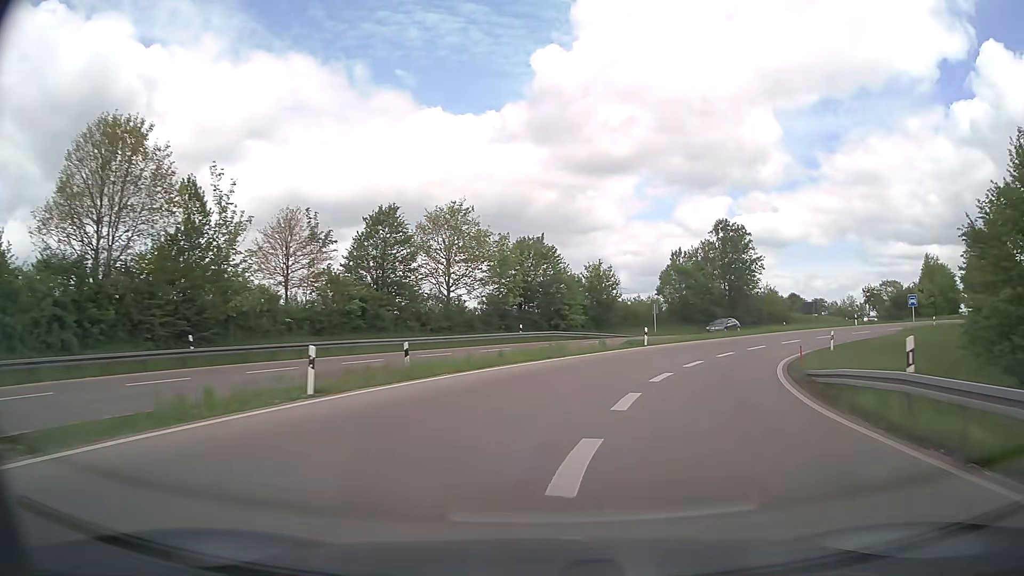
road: trunk_link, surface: asphalt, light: Day
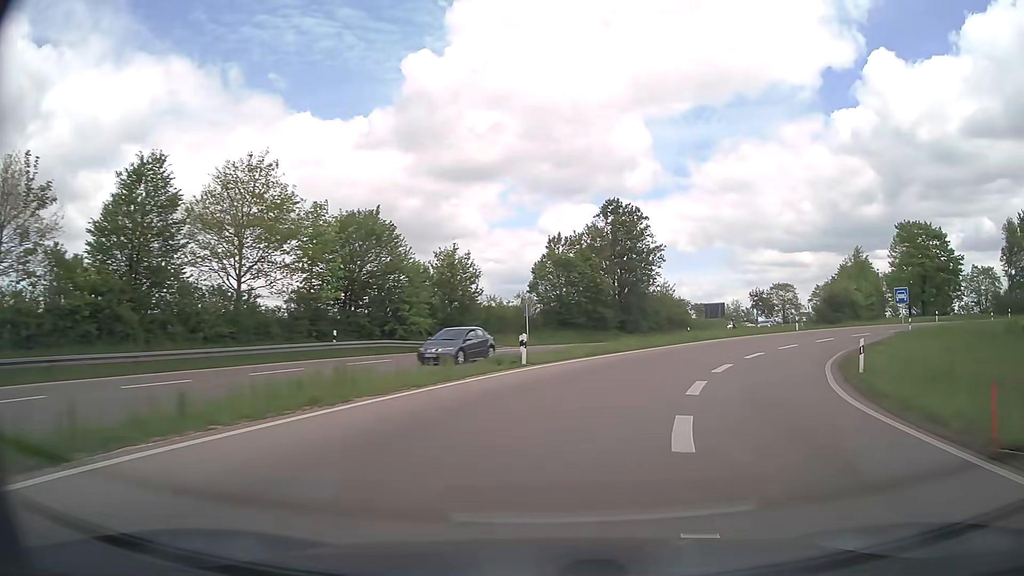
(+1.6, +15.9) m; +12°
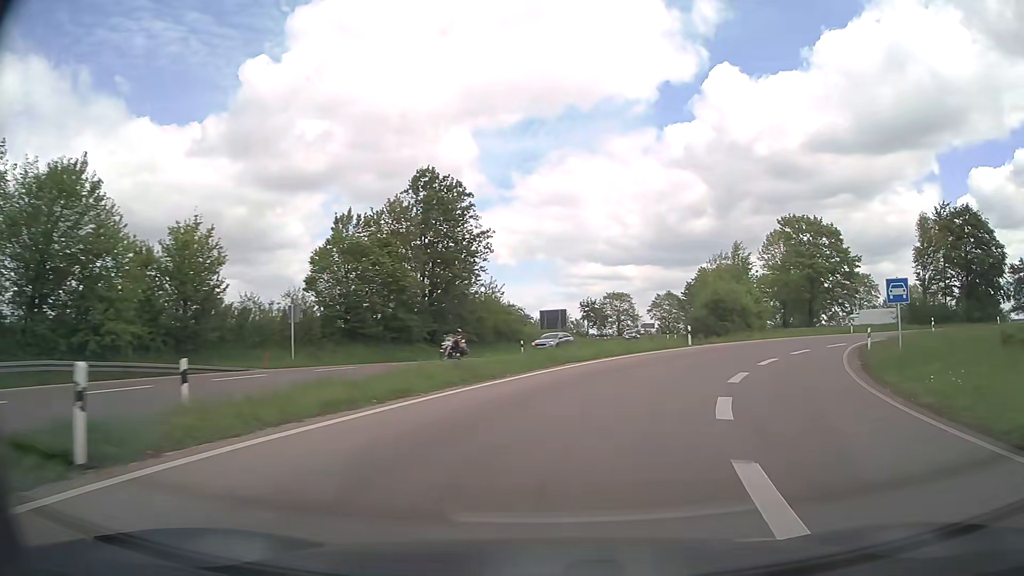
(+2.0, +15.7) m; +16°
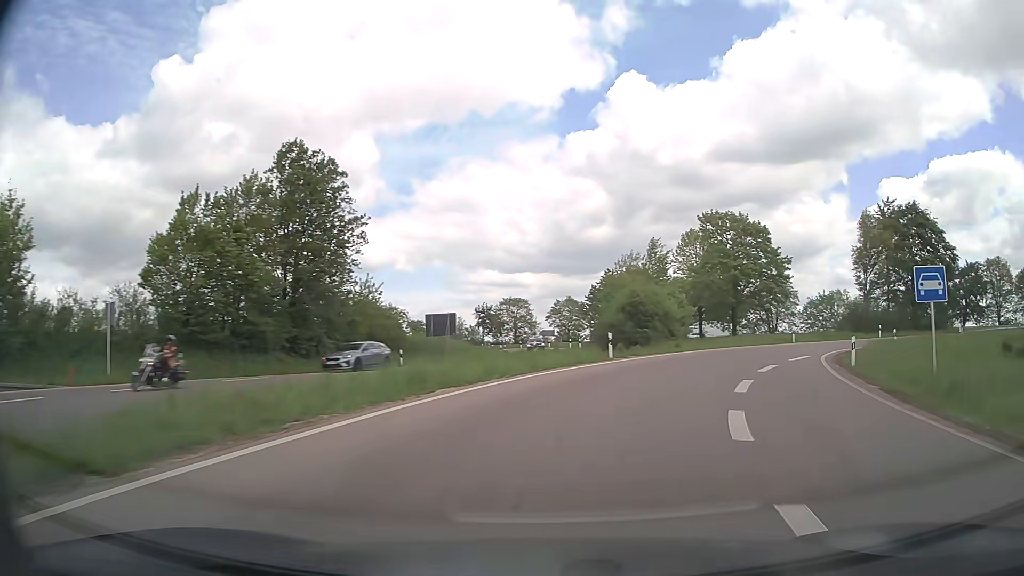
(+0.5, +8.0) m; +8°
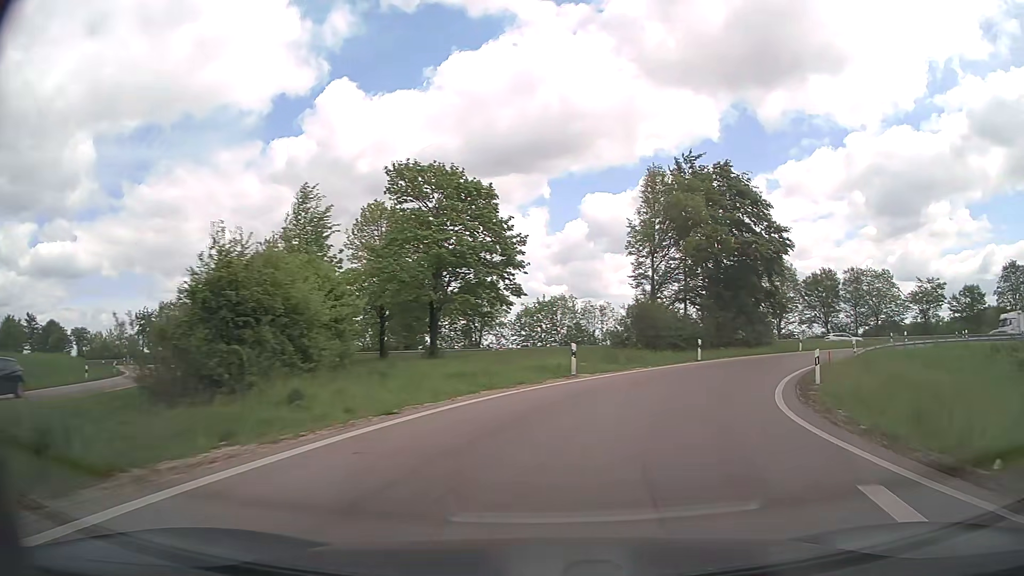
(+5.4, +23.4) m; +26°
(+1, +10) (+4, +19) (+9, +28) (+15, +36) (+23, +42) (+32, +46) (+42, +49) (+52, +50) (+62, +50) (+72, +49) m
